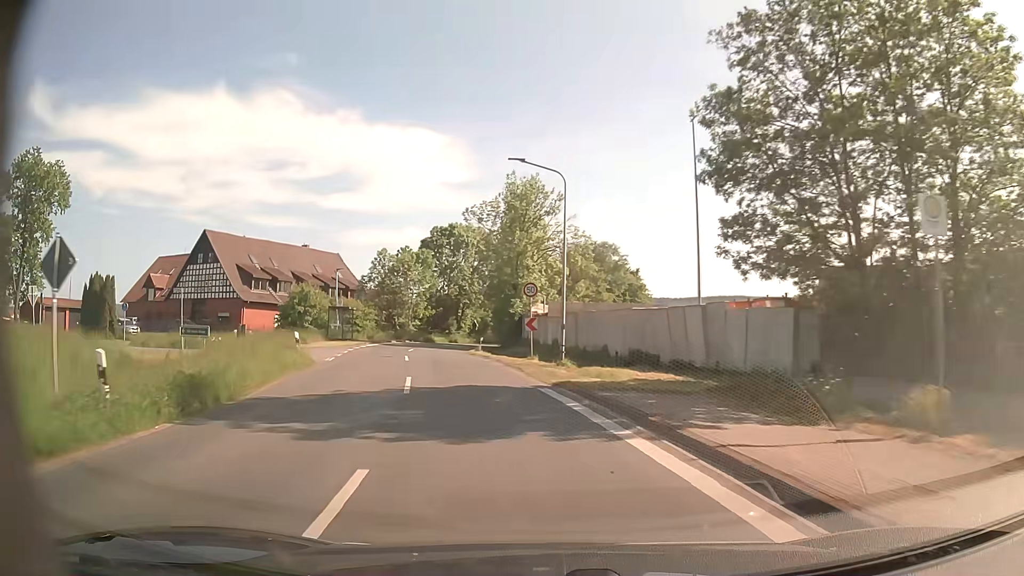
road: secondary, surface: asphalt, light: Day
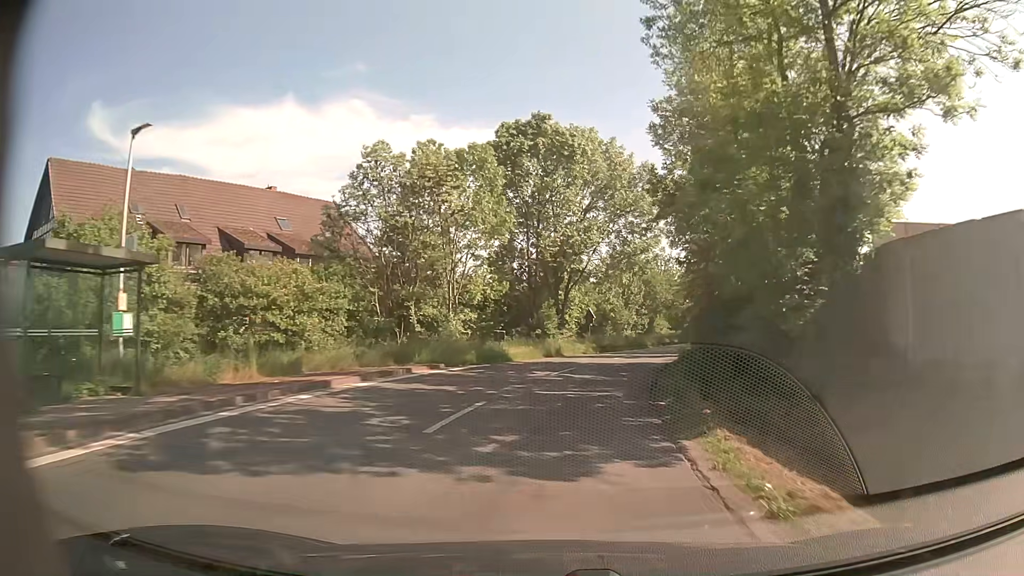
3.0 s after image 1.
(-6.2, +40.9) m; -8°
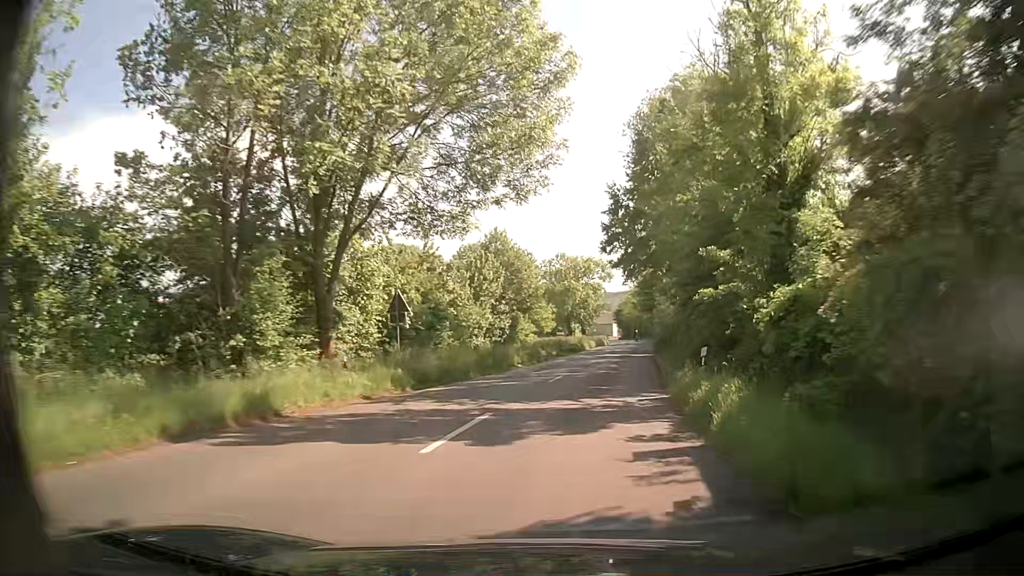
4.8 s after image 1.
(+2.5, +24.7) m; +12°
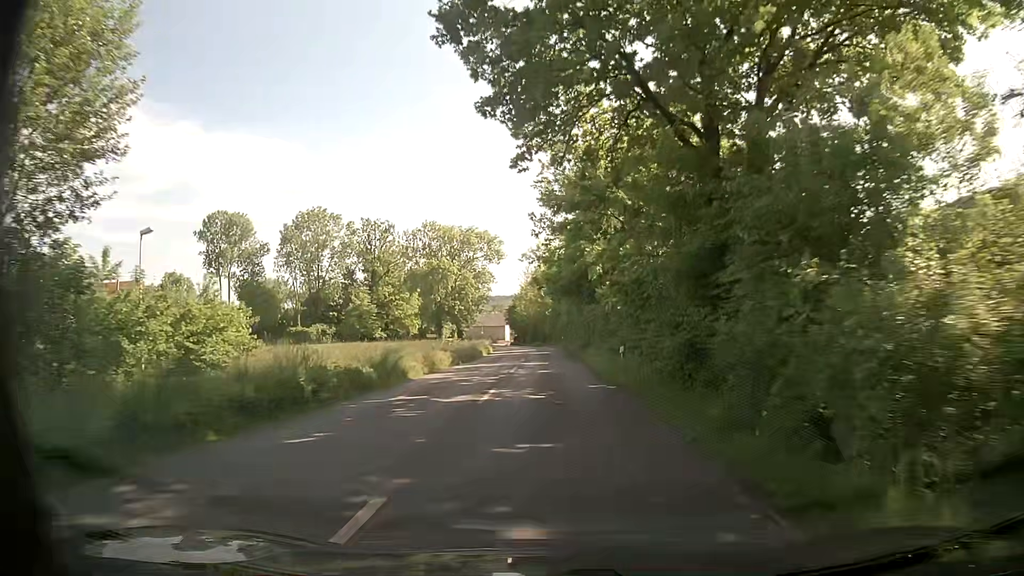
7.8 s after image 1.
(+5.4, +41.4) m; +10°
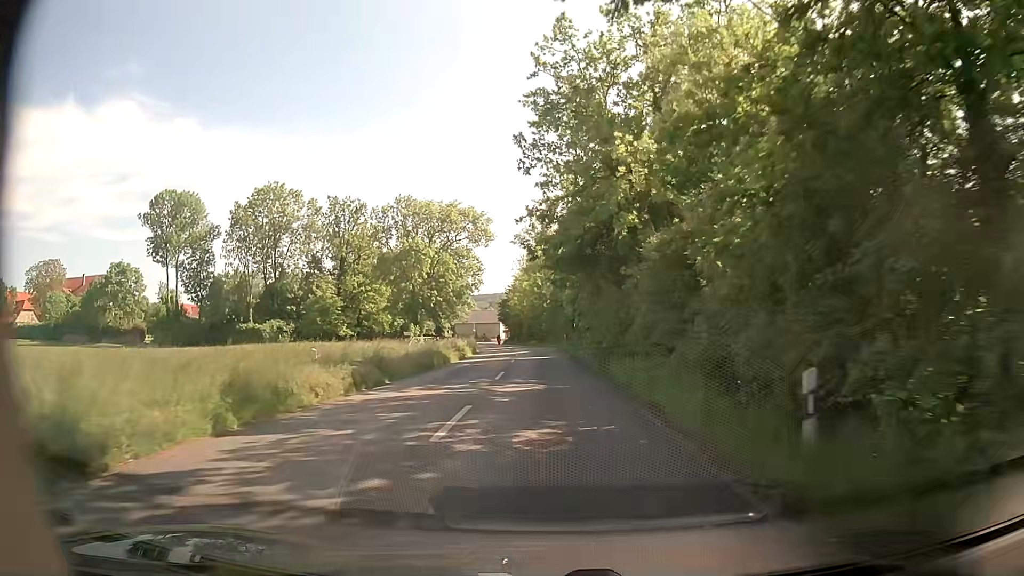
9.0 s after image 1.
(+0.1, +16.9) m; 0°
